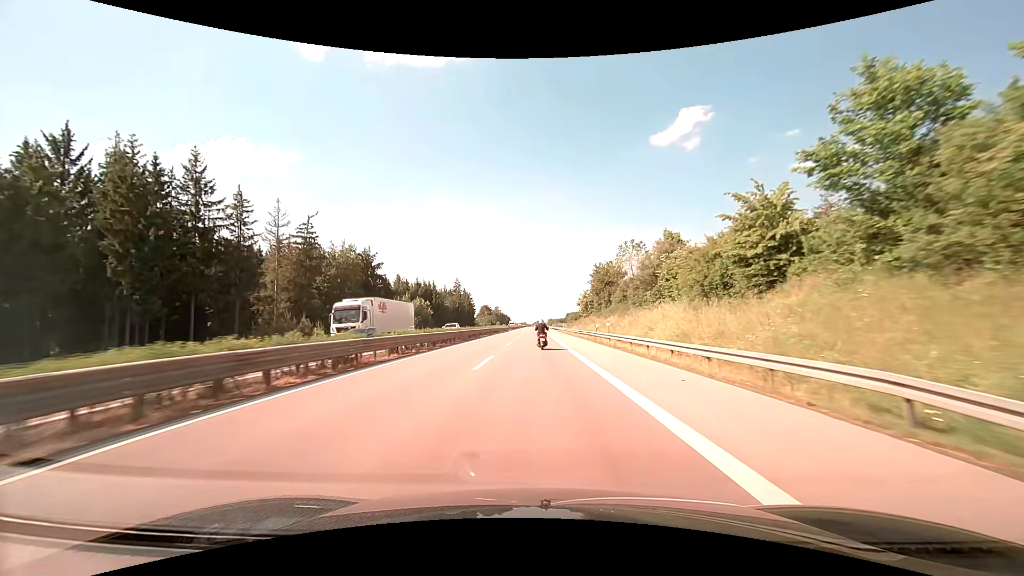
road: trunk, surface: asphalt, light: Day
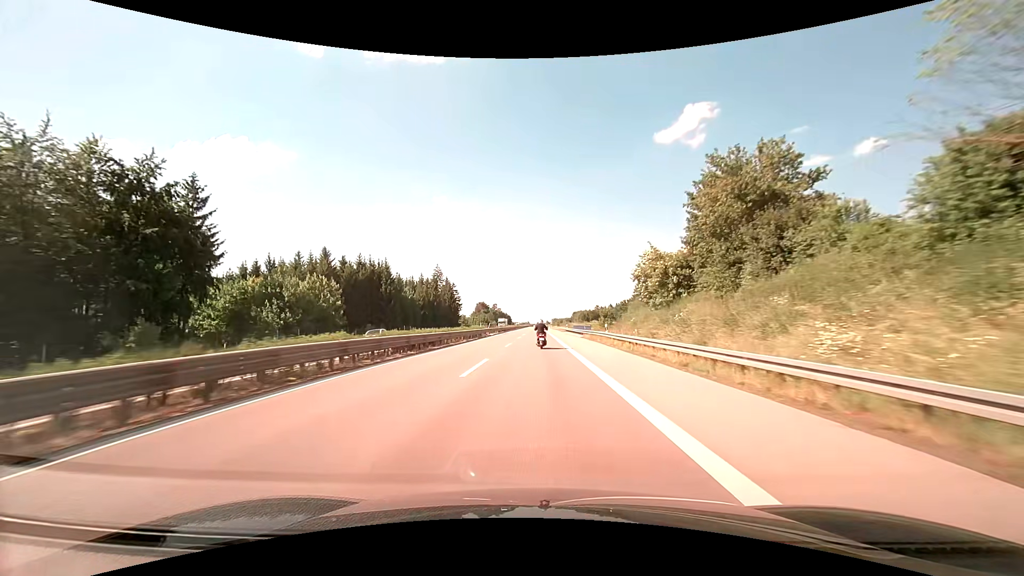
(-0.3, +54.3) m; -1°
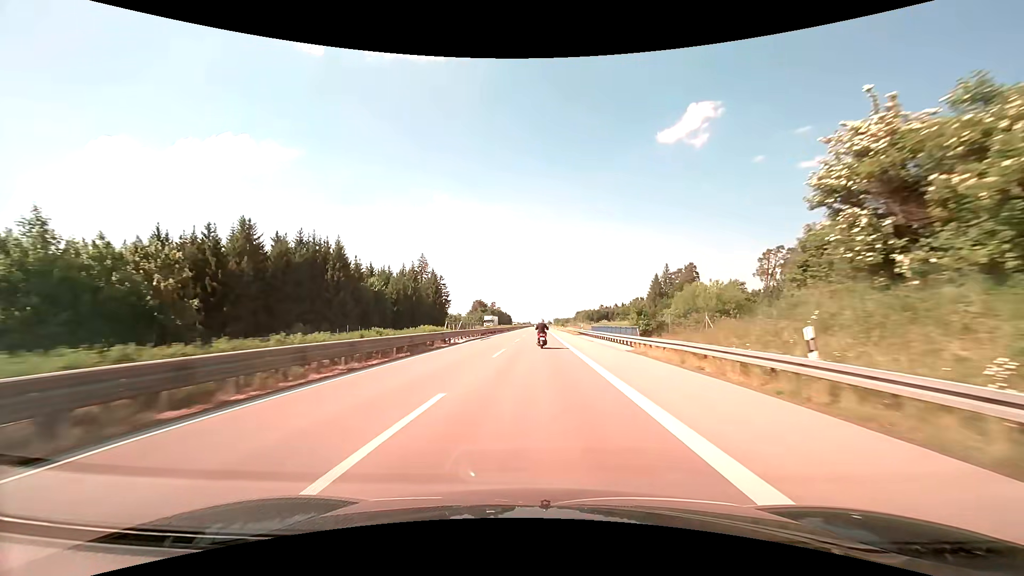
(-0.1, +27.3) m; 0°
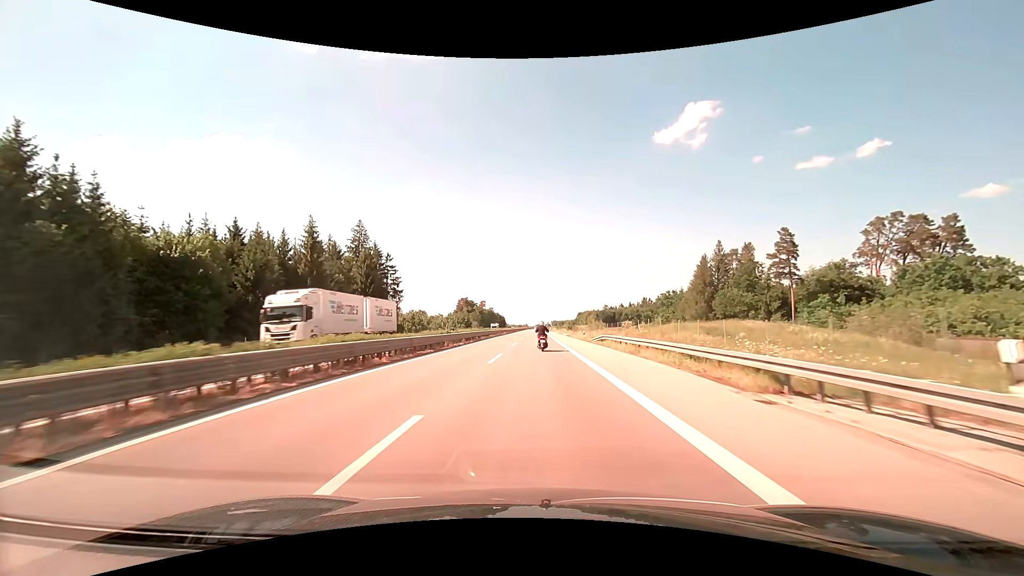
(+0.3, +54.5) m; 0°
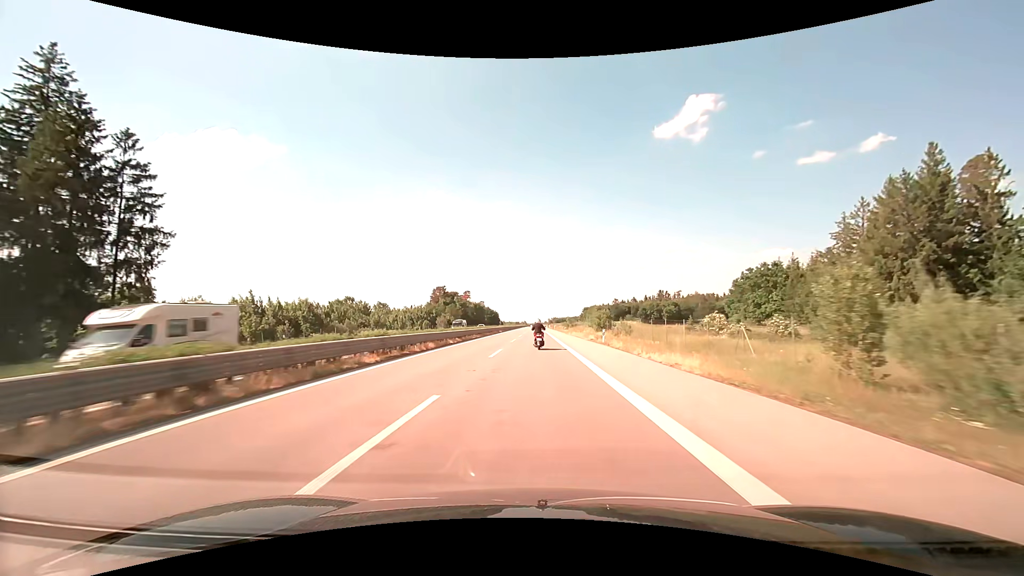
(+0.1, +67.9) m; 0°
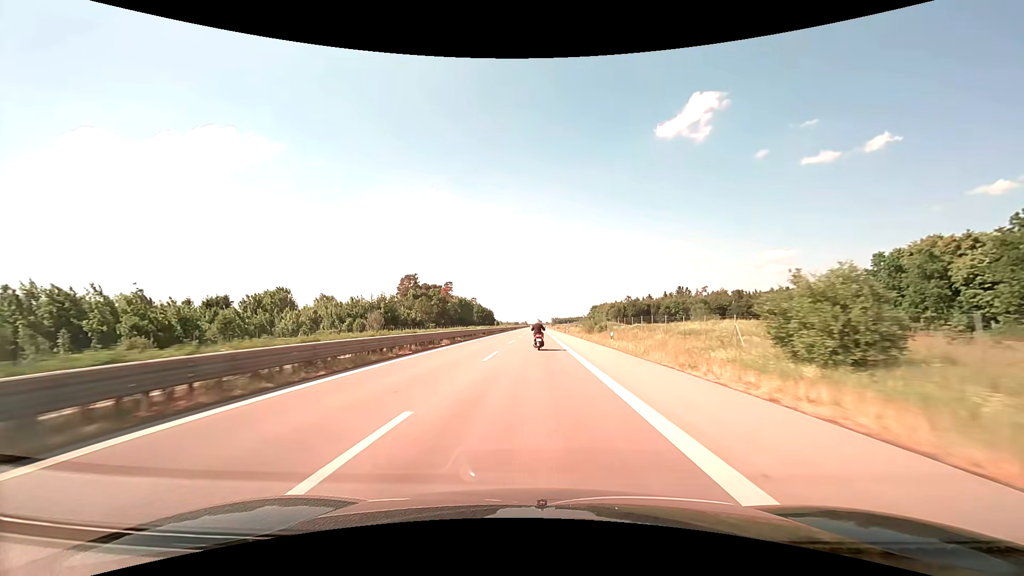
(0.0, +54.2) m; 0°
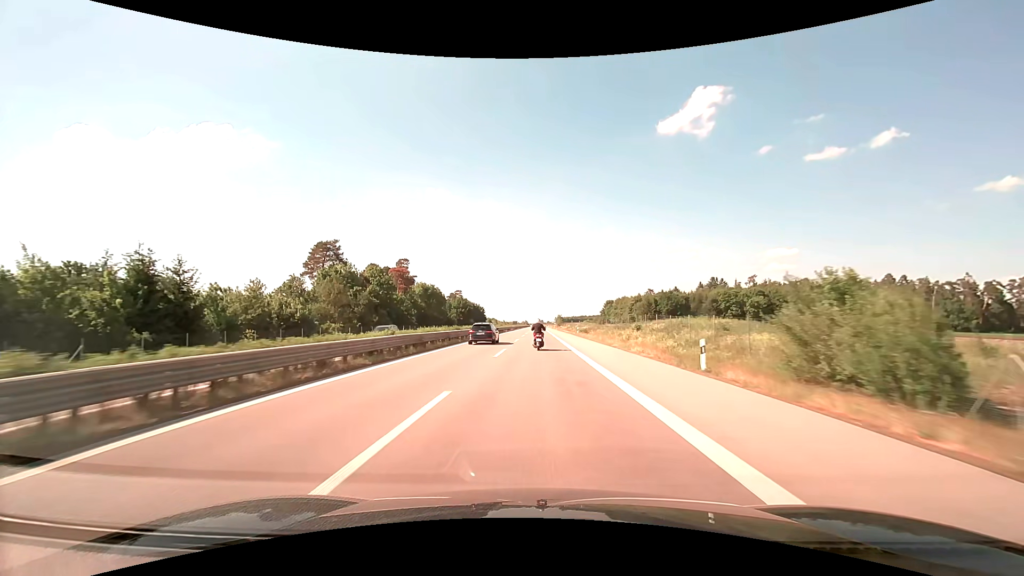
(-0.4, +67.6) m; 0°
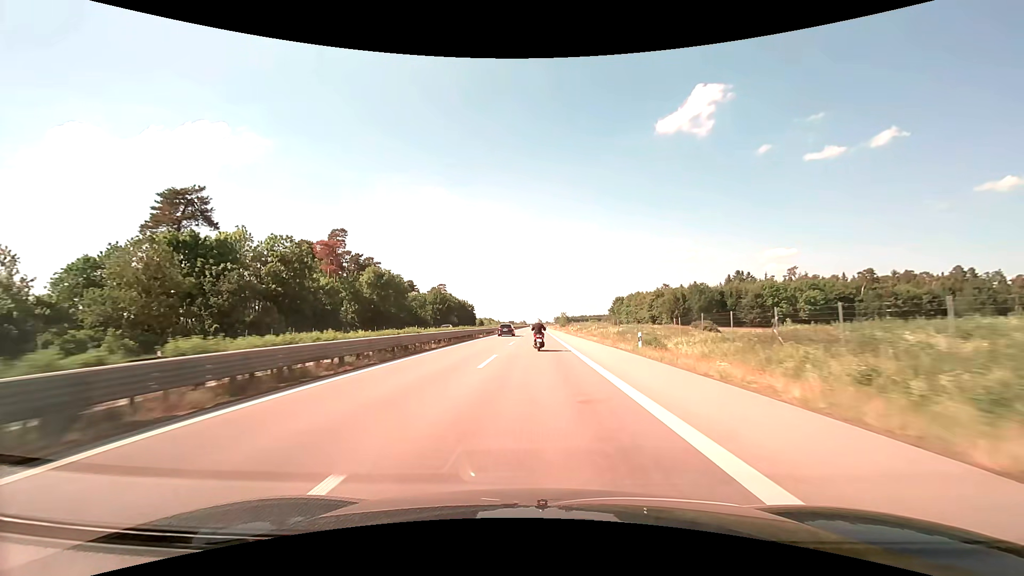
(+0.1, +40.3) m; 0°
(0, +10) (0, +20) (0, +30) (0, +40) (0, +50) (0, +60) (0, +70) (0, +80) (0, +90) (0, +100) m
